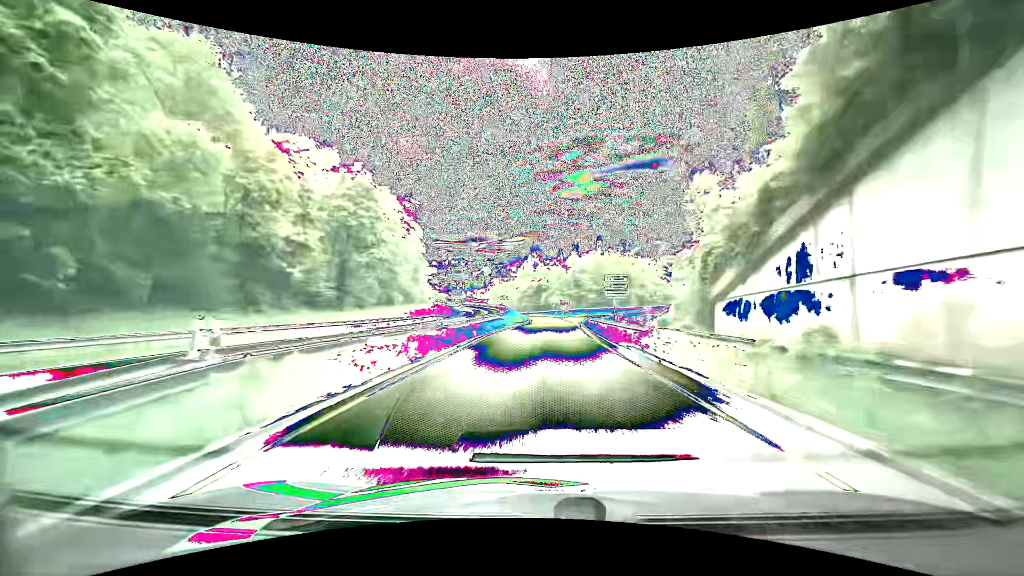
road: primary_link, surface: asphalt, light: Day
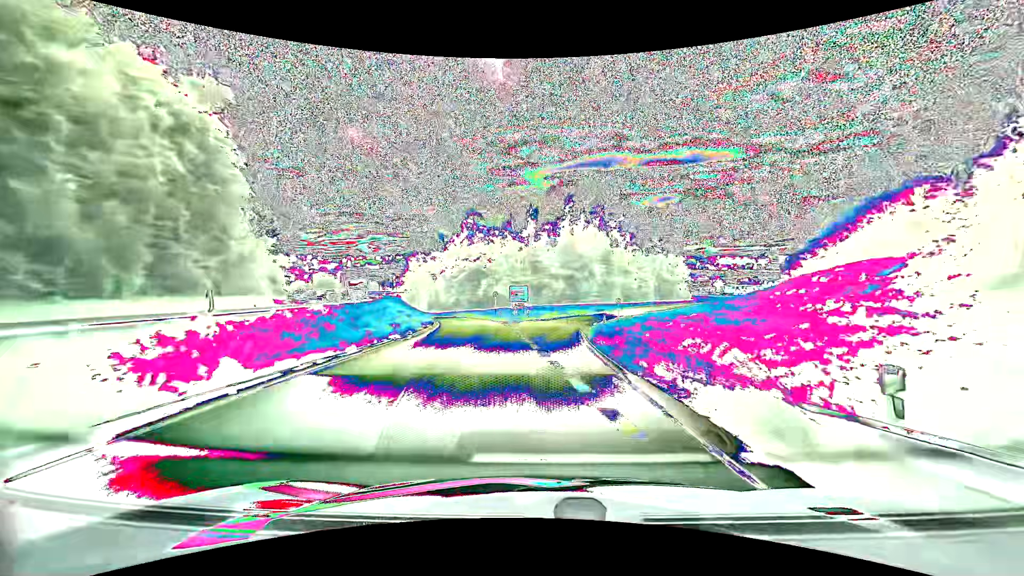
(+2.7, +54.3) m; +6°
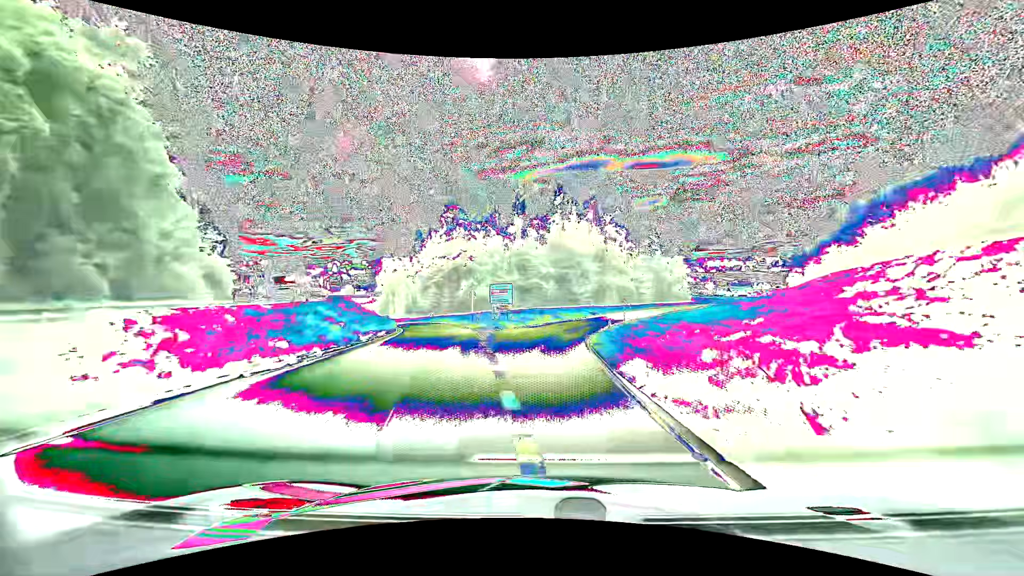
(+0.1, +10.4) m; +1°
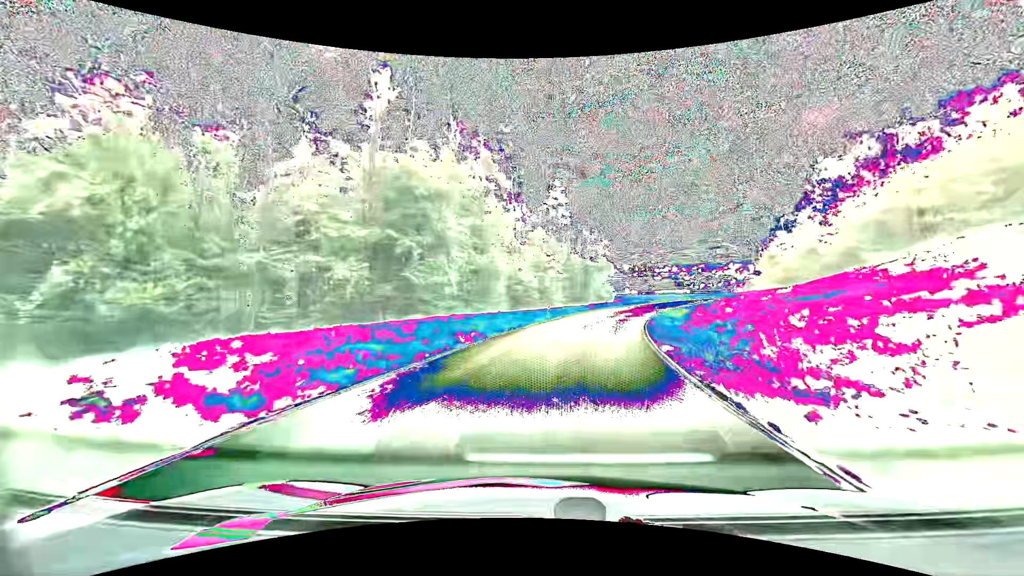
(+5.1, +50.8) m; +14°
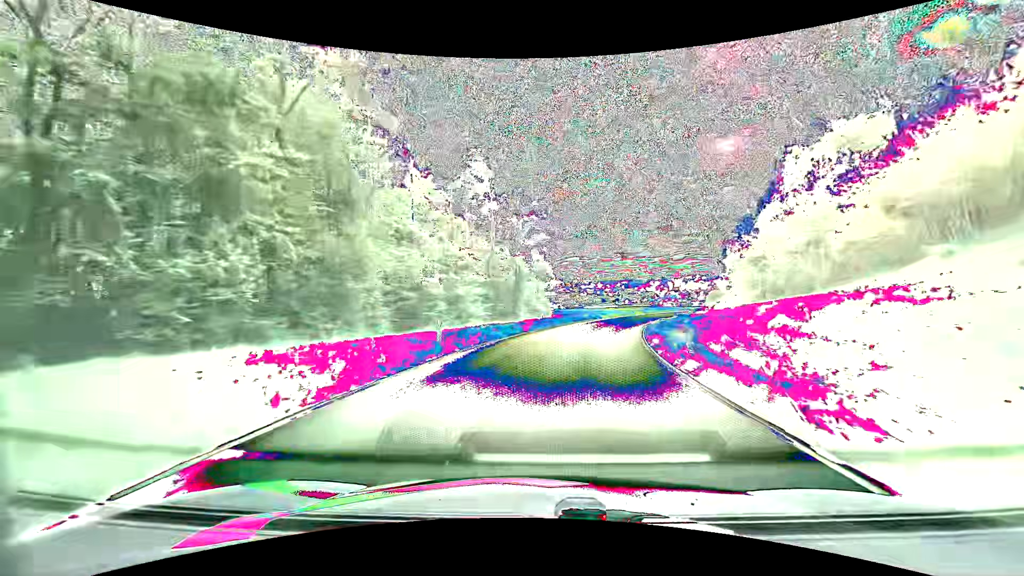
(+1.5, +19.6) m; +9°
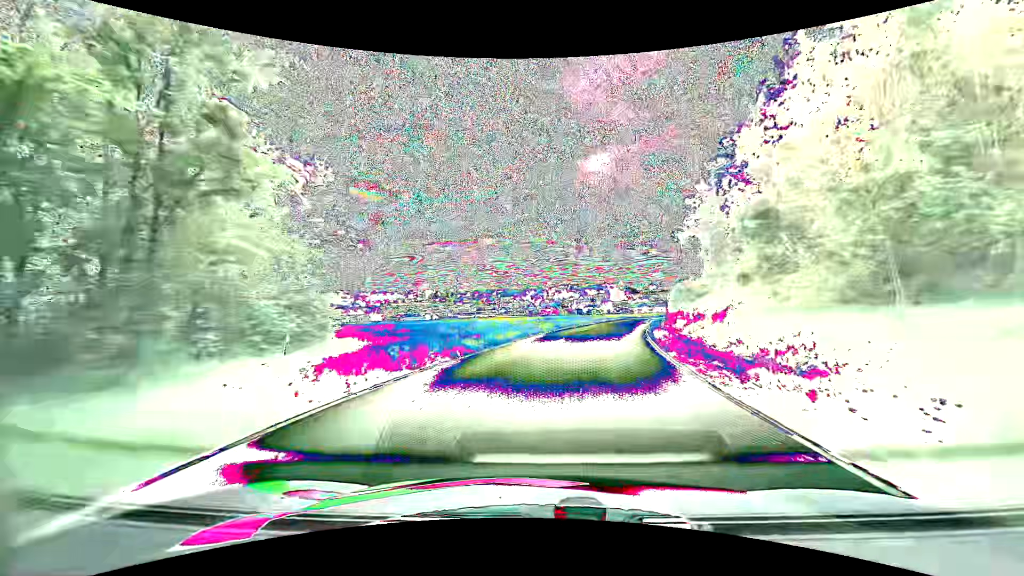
(+4.4, +36.4) m; +14°
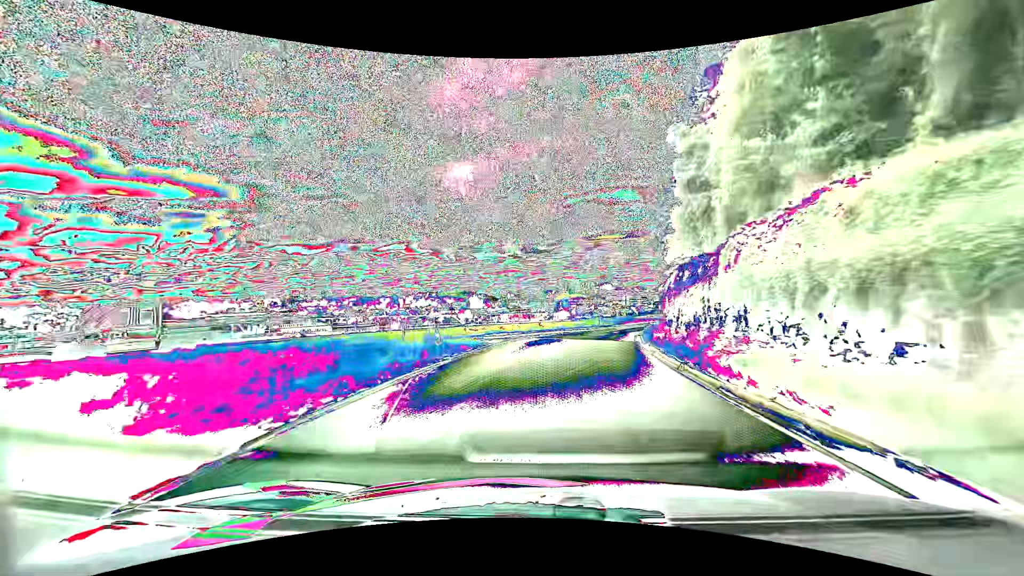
(+5.4, +40.3) m; +16°
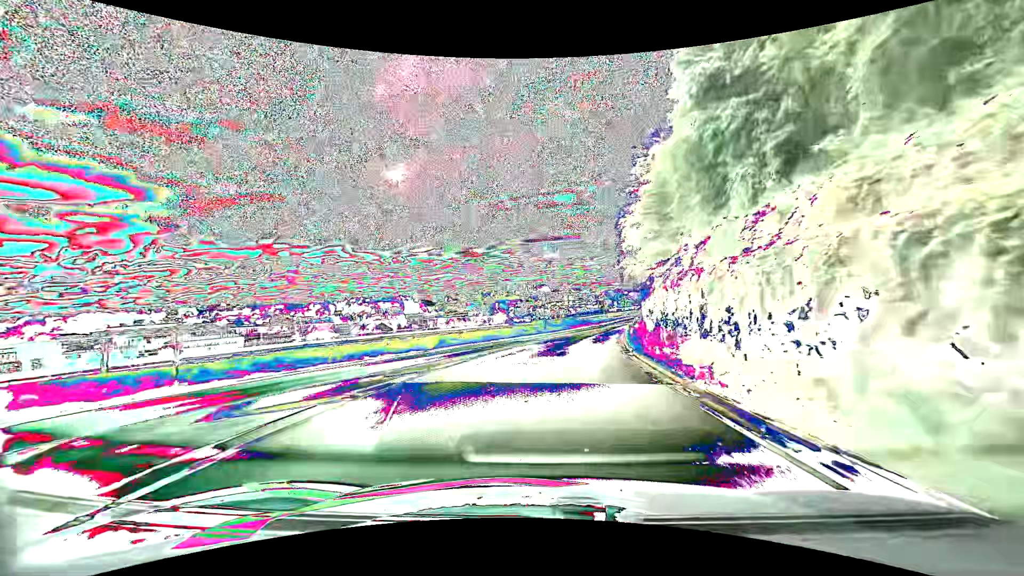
(+1.0, +15.3) m; +7°
(0, +10) (+1, +20) (+3, +30) (+5, +40) (+7, +49) (+10, +59) (+13, +69) (+16, +78) (+19, +88) (+22, +97) m
